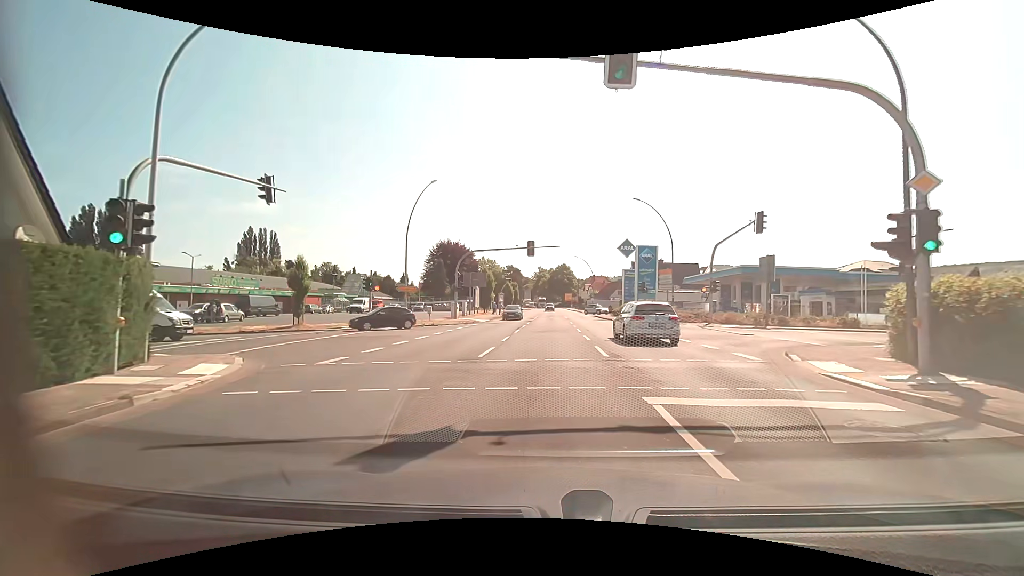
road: primary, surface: asphalt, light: Day
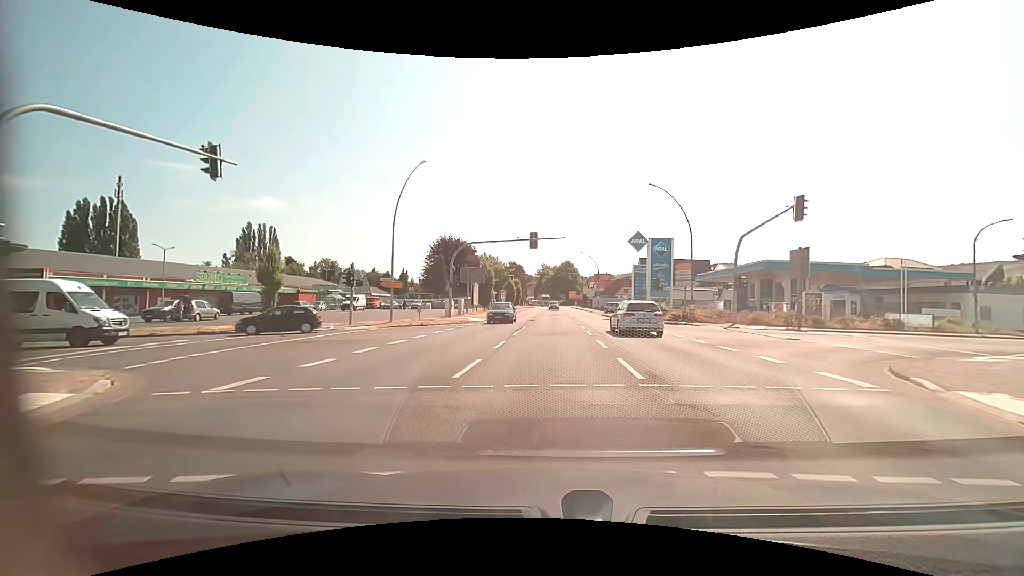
(0.0, +4.1) m; +1°
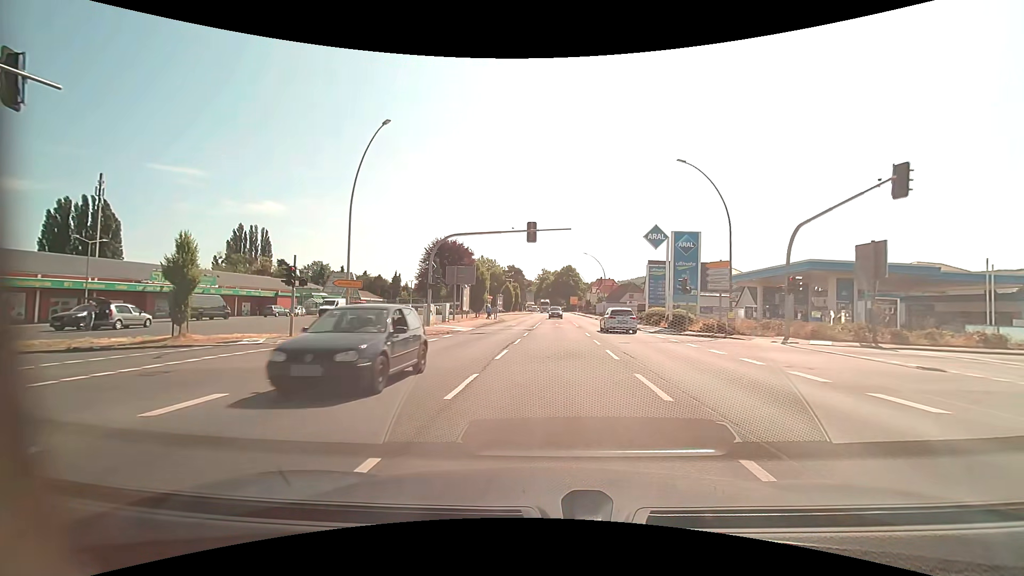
(0.0, +7.3) m; -1°
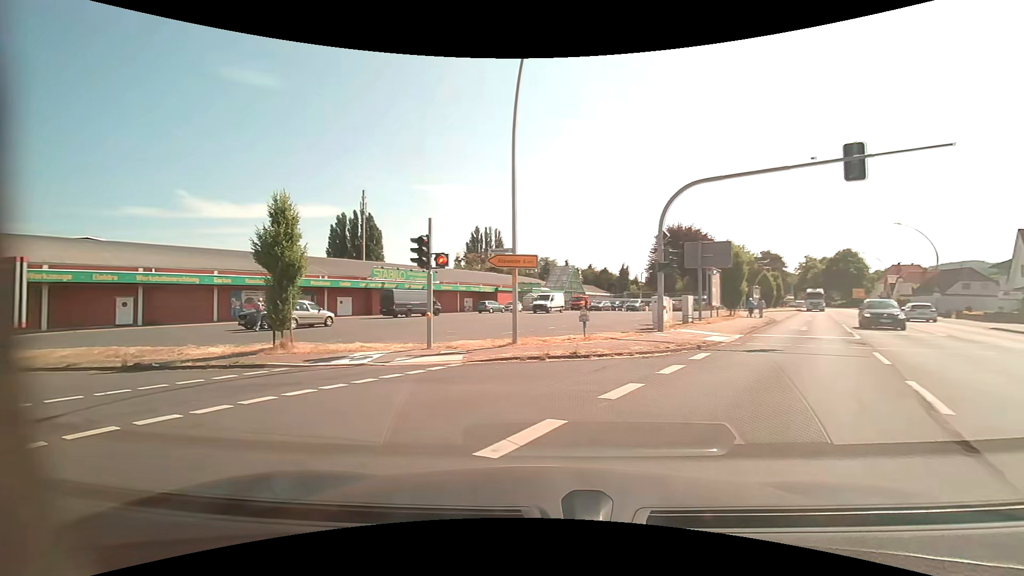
(-1.8, +11.5) m; -26°
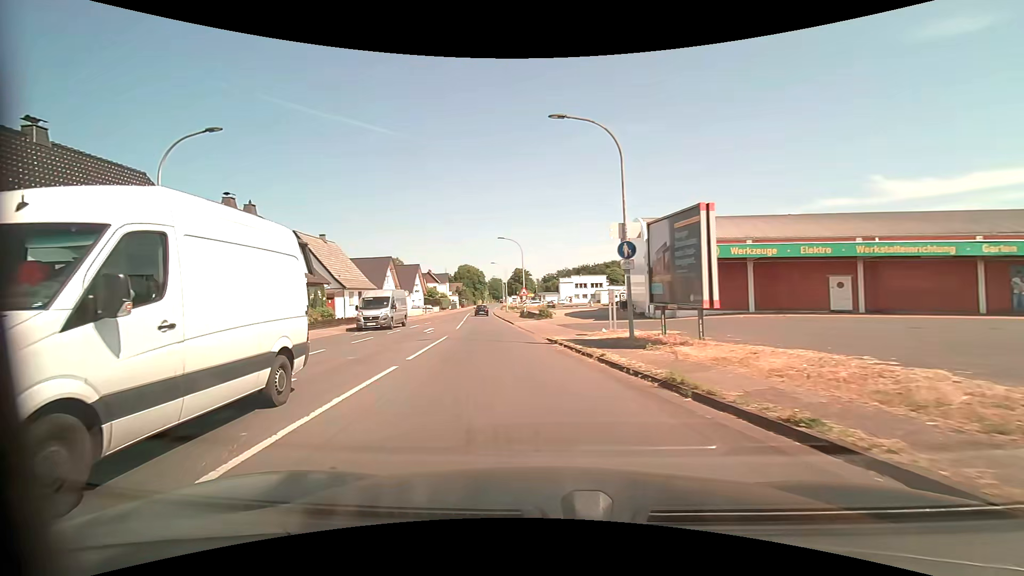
(-7.9, +10.4) m; -69°
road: secondary
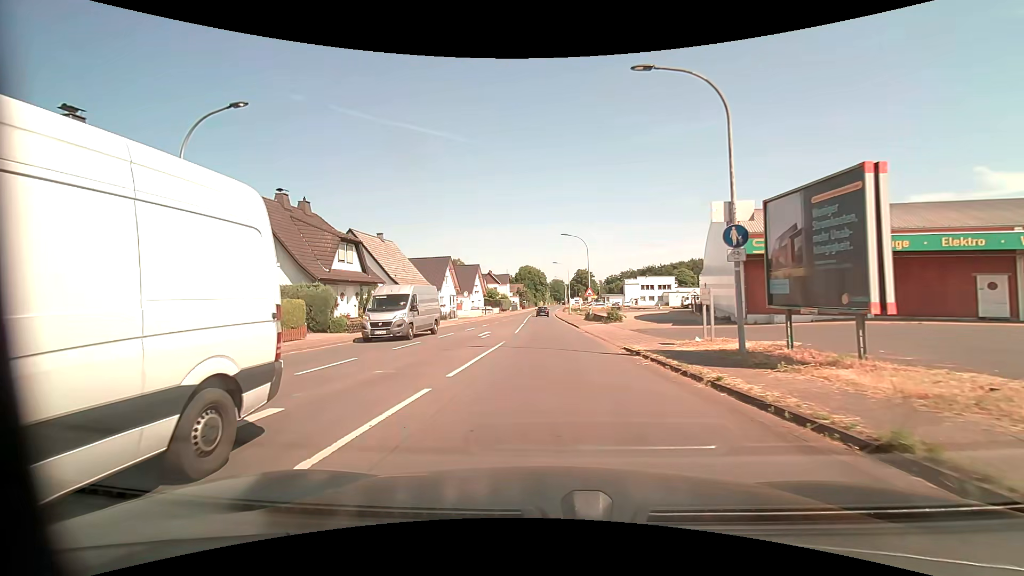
(-0.2, +3.3) m; -6°
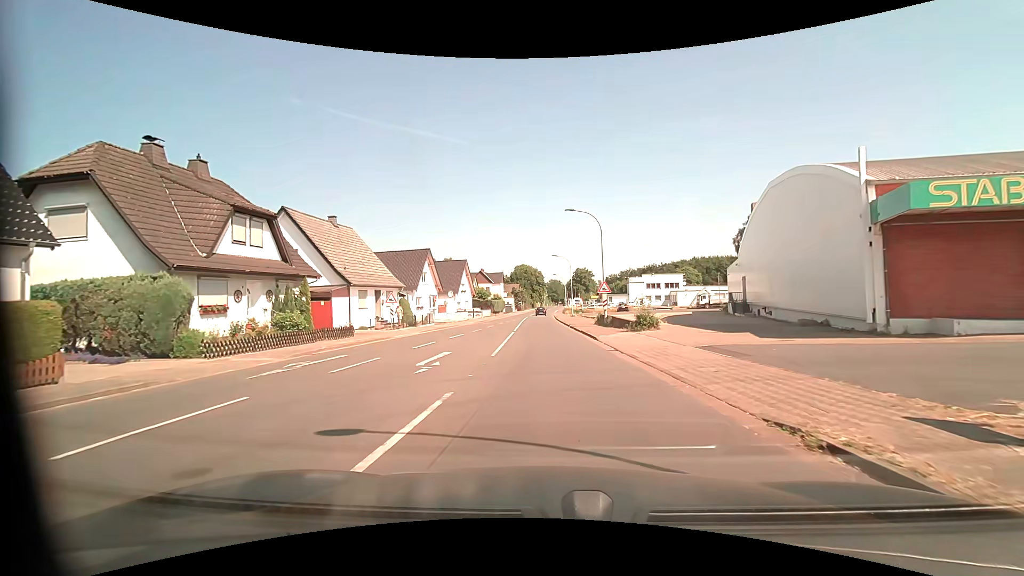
(-0.2, +11.7) m; -1°
